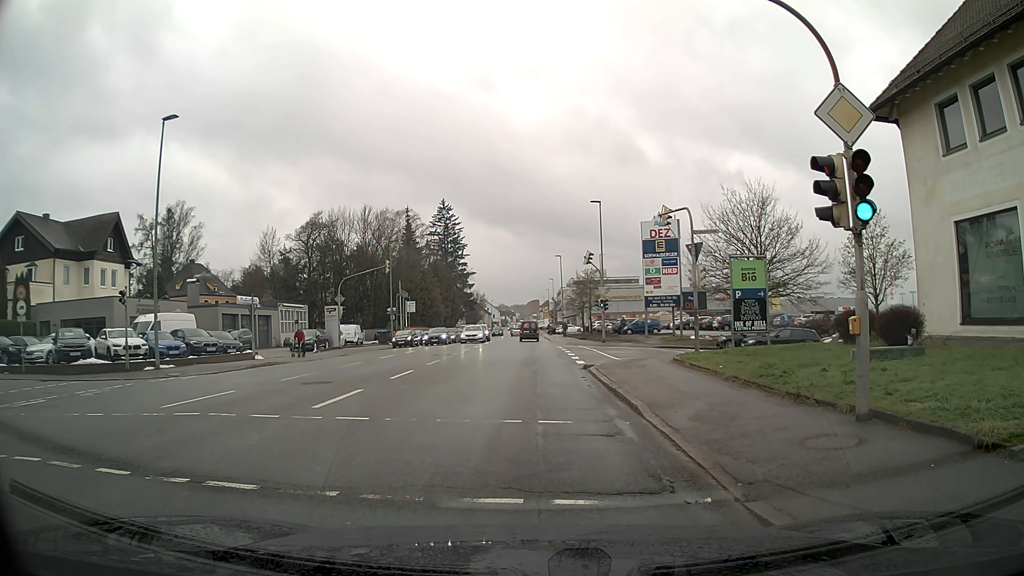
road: tertiary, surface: asphalt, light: Day
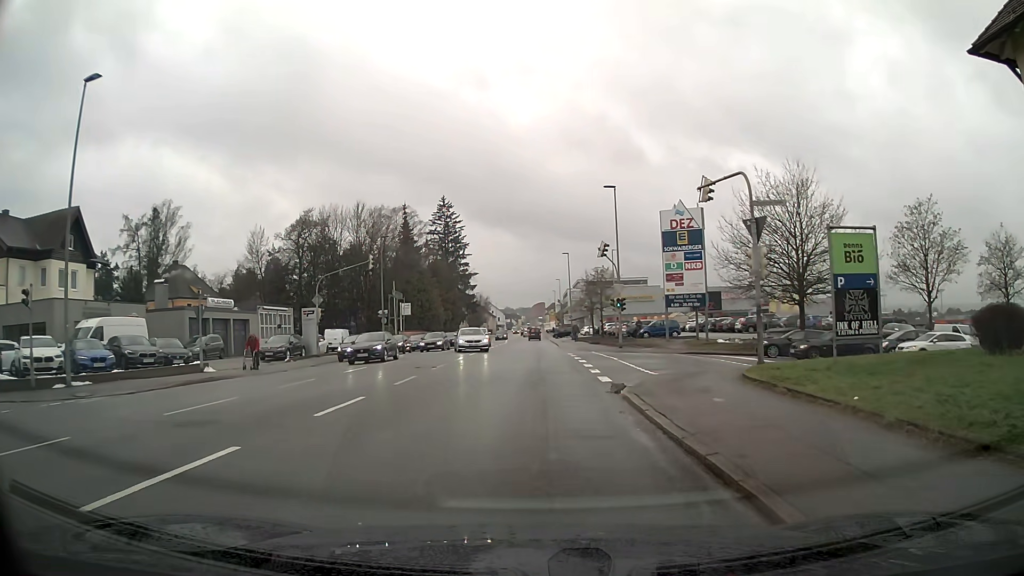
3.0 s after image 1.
(-0.1, +6.7) m; -1°
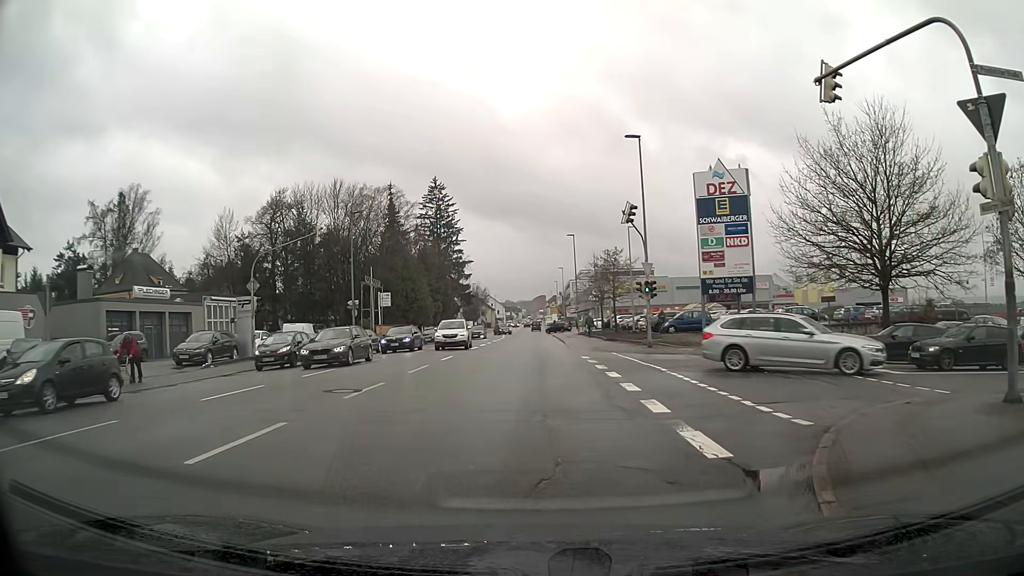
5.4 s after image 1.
(0.0, +10.3) m; 0°
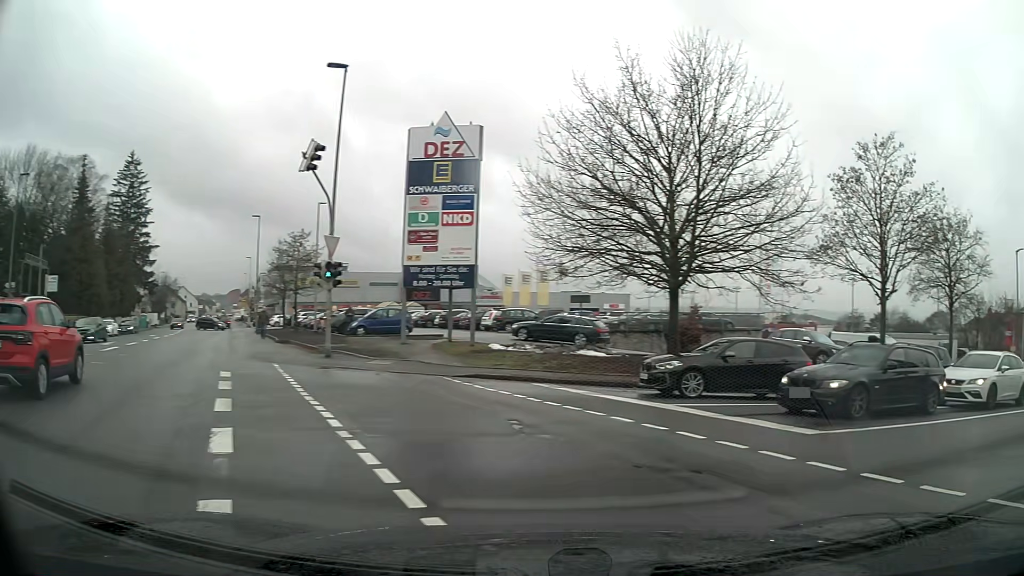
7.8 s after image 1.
(+1.7, +9.2) m; +32°
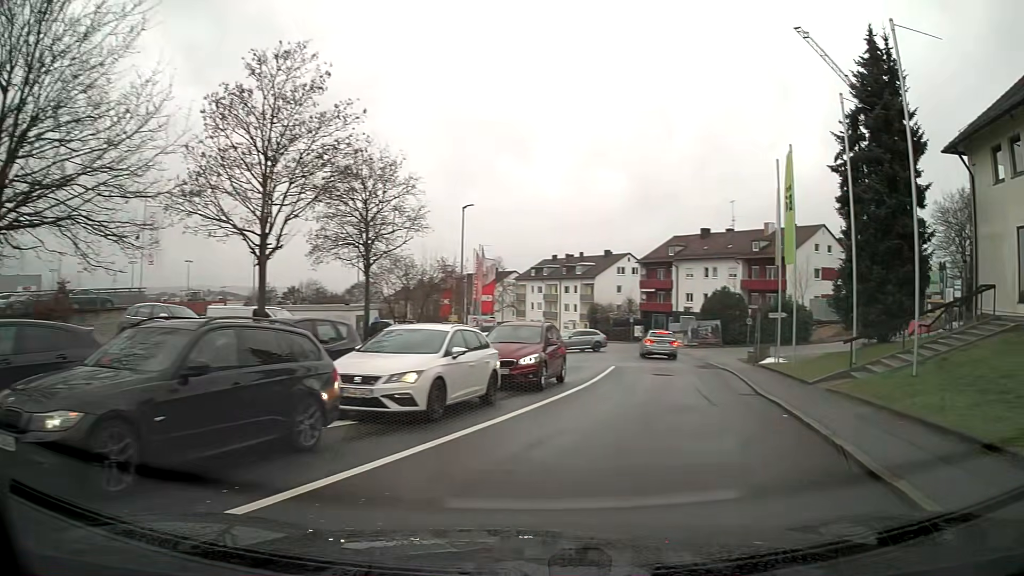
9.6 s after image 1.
(+3.2, +6.4) m; +48°
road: residential
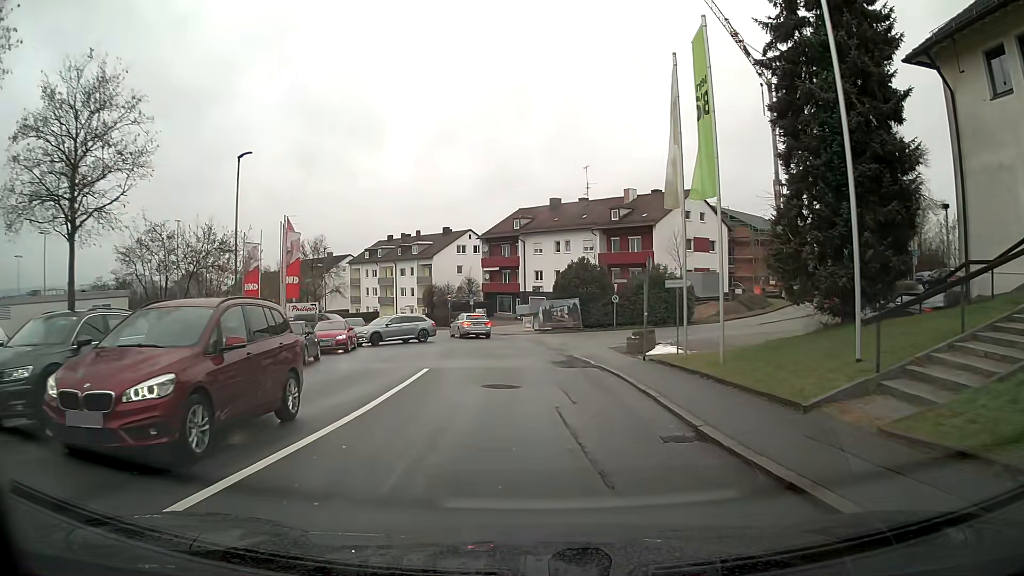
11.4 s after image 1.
(+1.1, +9.6) m; +9°
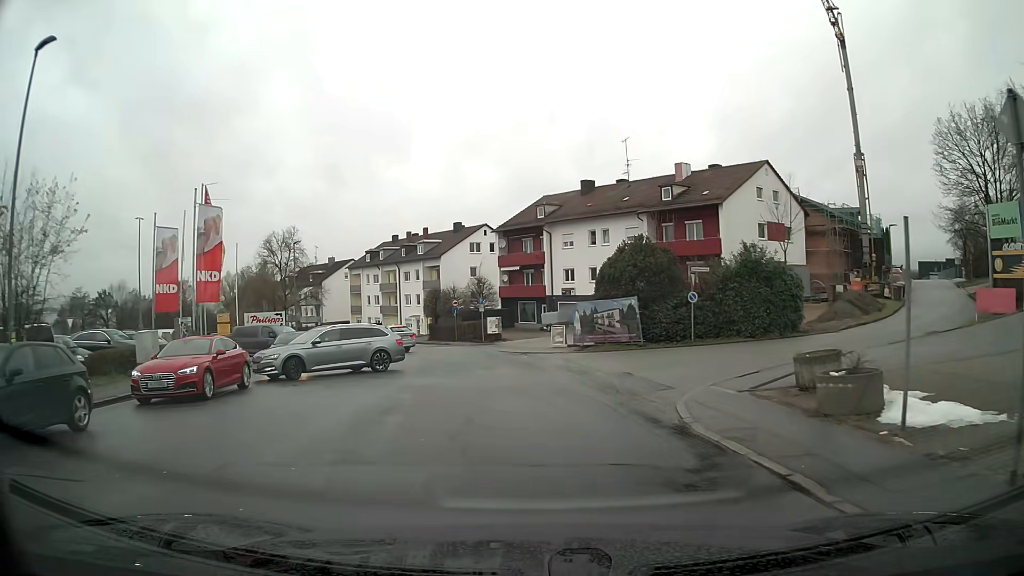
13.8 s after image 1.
(-0.3, +14.7) m; -2°
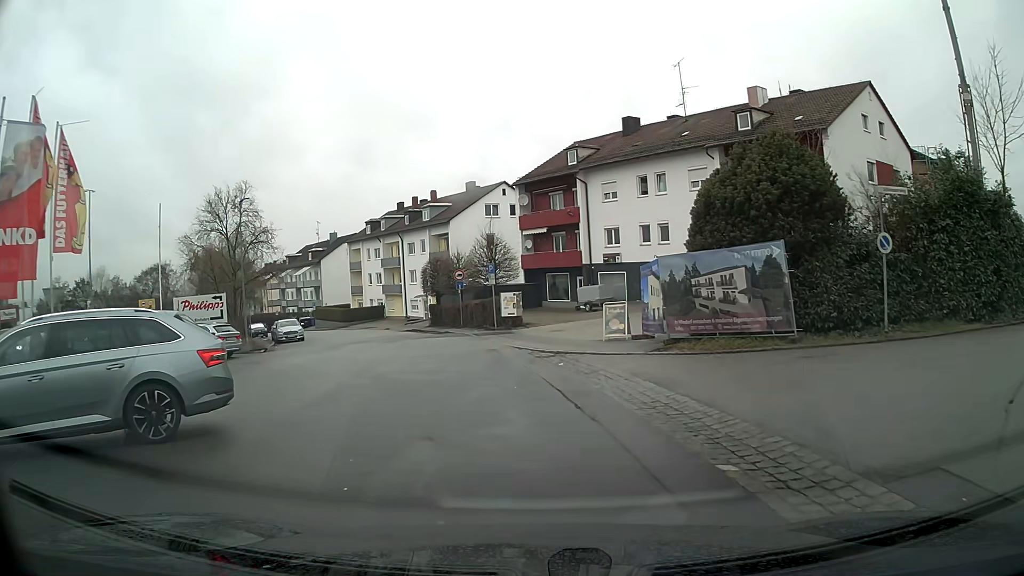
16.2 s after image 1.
(-0.2, +13.7) m; -4°
(-1, +10) (-3, +20) (-10, +26) (-20, +29) (-30, +31) (-40, +31) (-50, +31) (-60, +33) (-67, +38) (-66, +48) m
